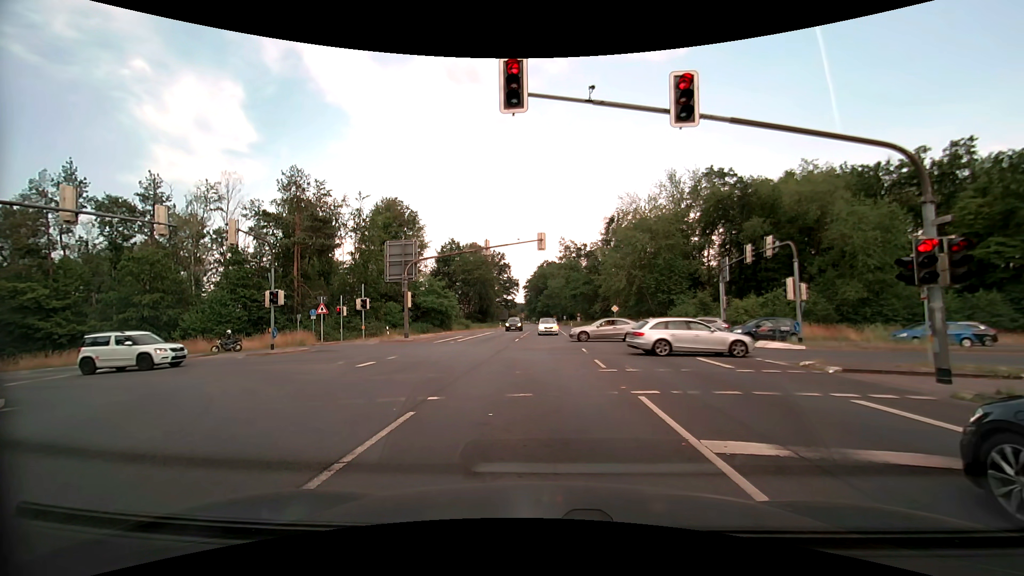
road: primary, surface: asphalt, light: Day
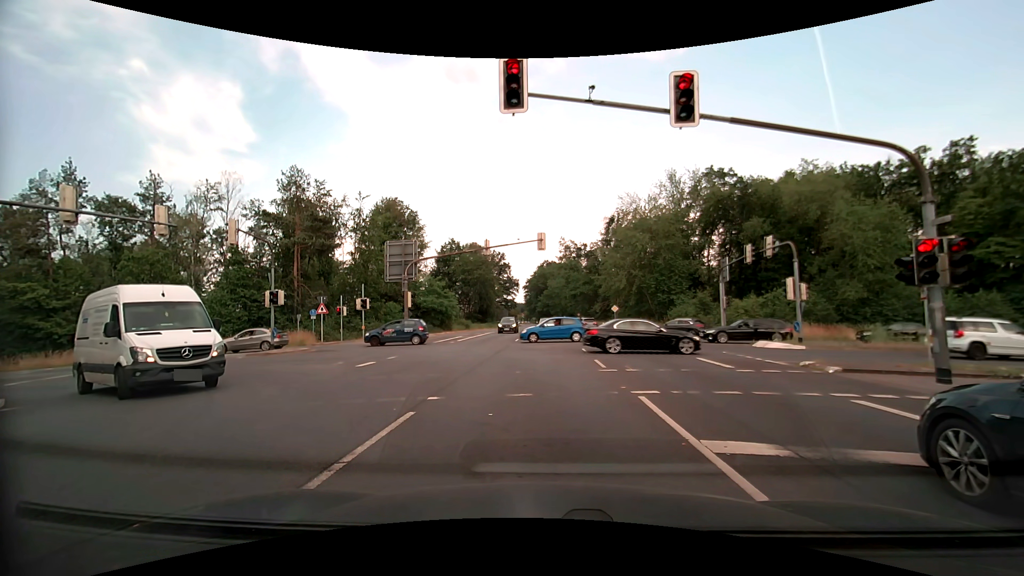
(0.0, 0.0) m; 0°
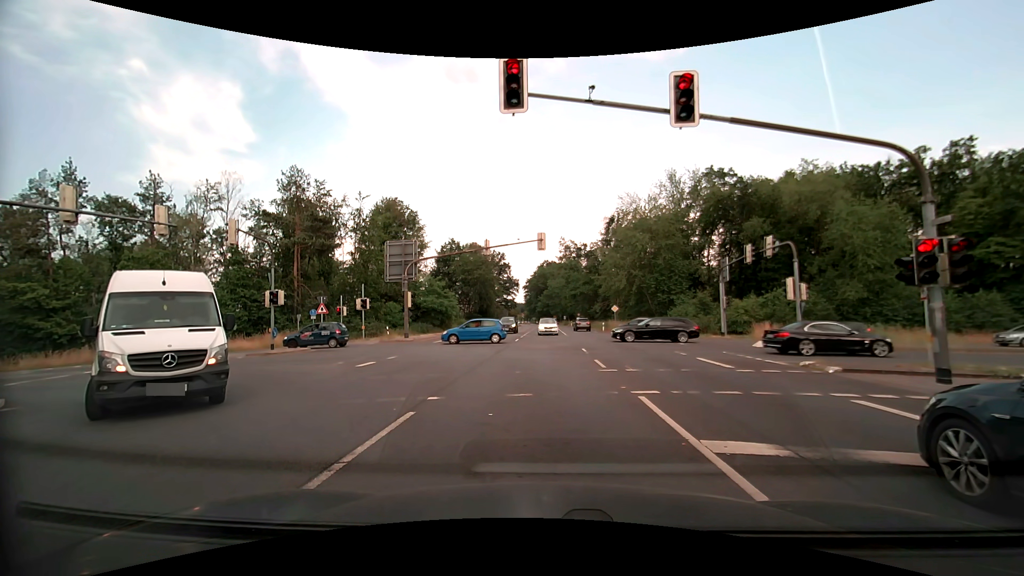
(0.0, 0.0) m; 0°
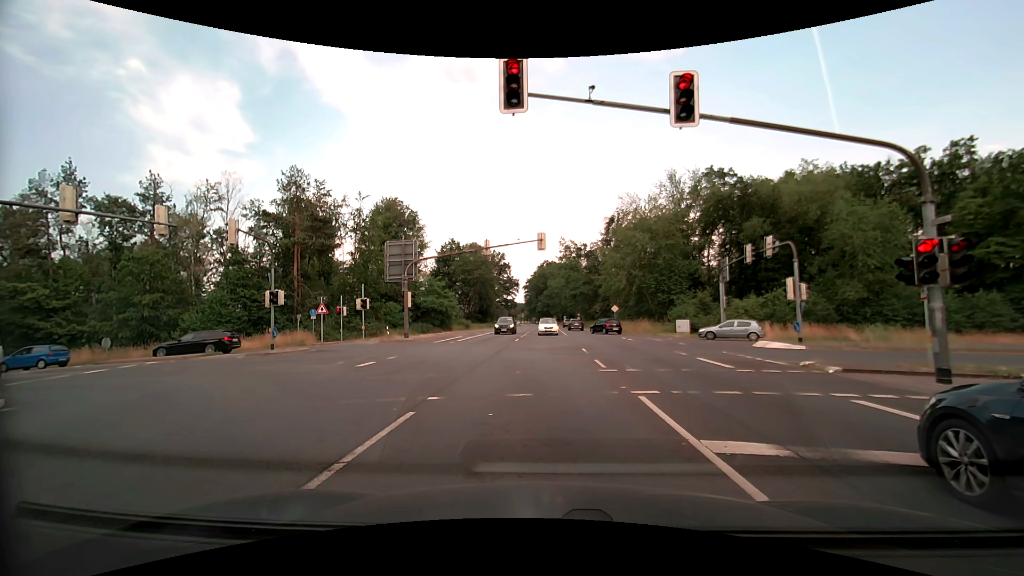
(0.0, 0.0) m; 0°
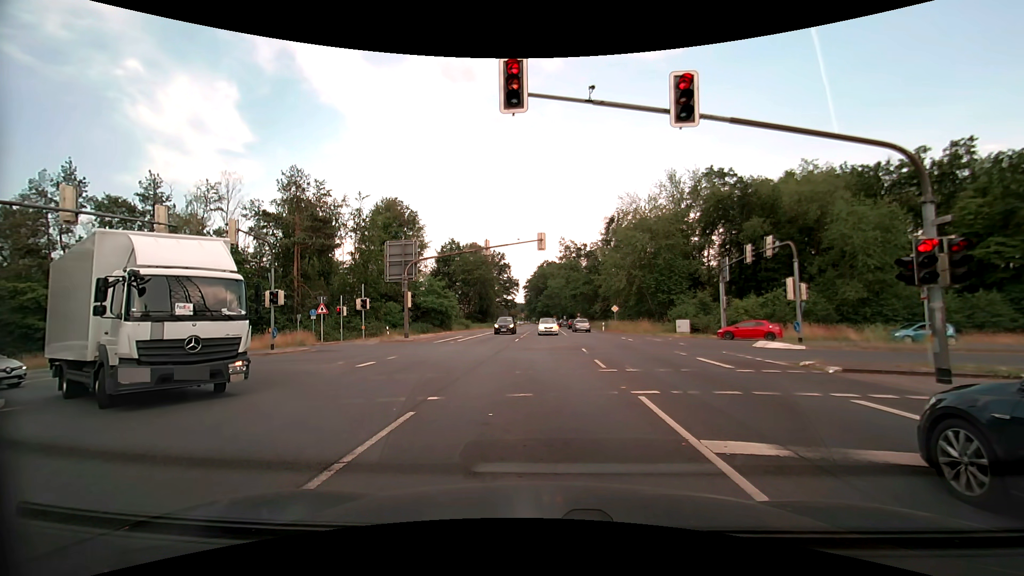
(0.0, 0.0) m; 0°
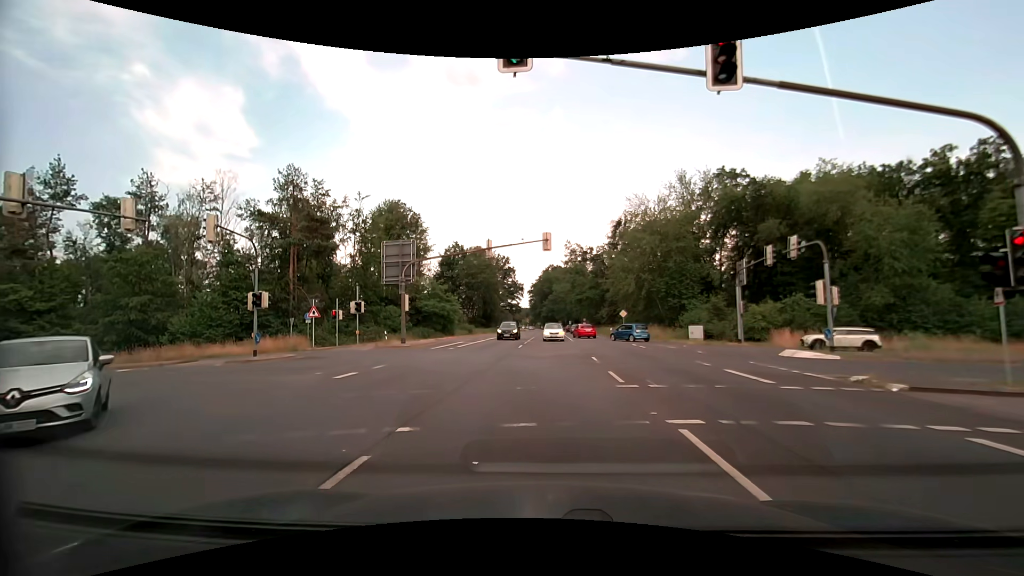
(0.0, +2.4) m; -3°
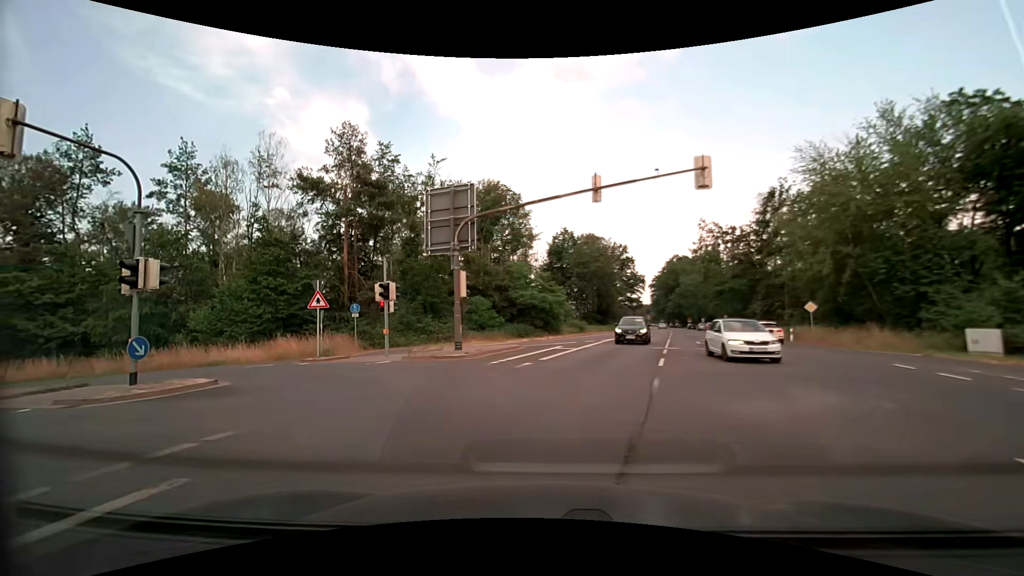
(-0.4, +15.1) m; -12°
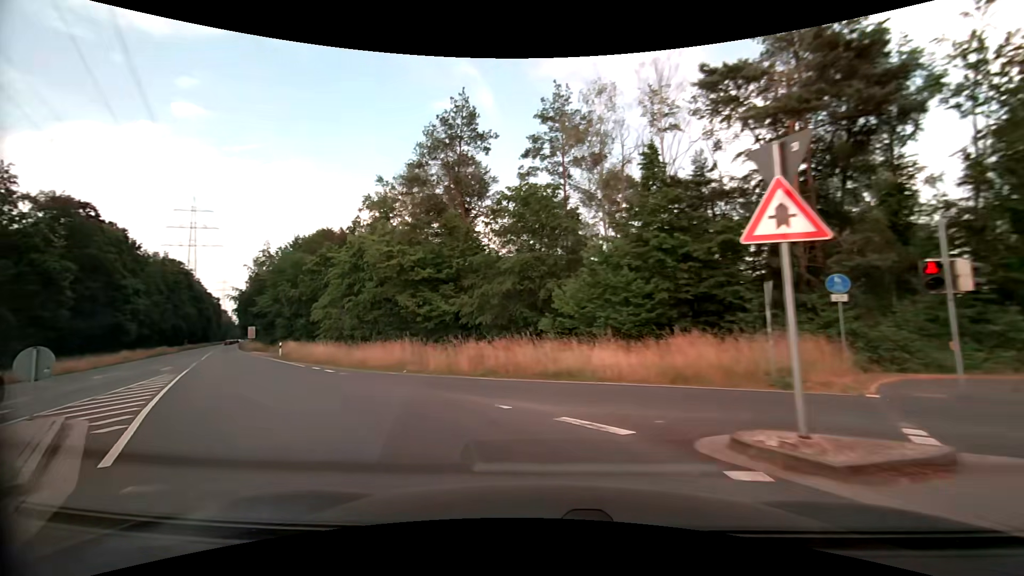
(-6.1, +15.4) m; -45°
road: secondary
(-2, +10) (-8, +18) (-14, +26) (-20, +34) (-26, +42) (-31, +50) (-37, +59) (-43, +67) (-48, +75) (-54, +84) m
